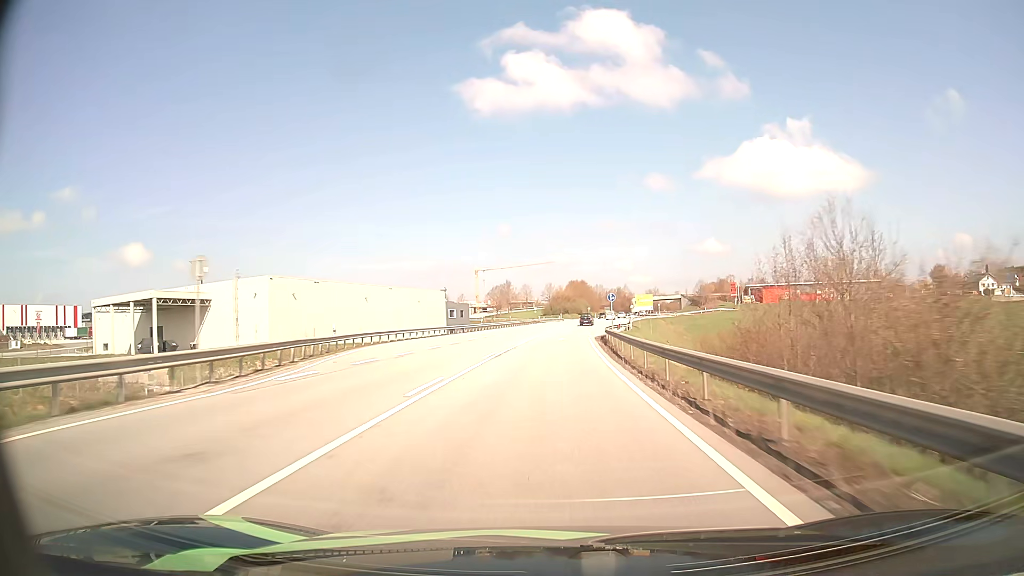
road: primary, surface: asphalt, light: Day
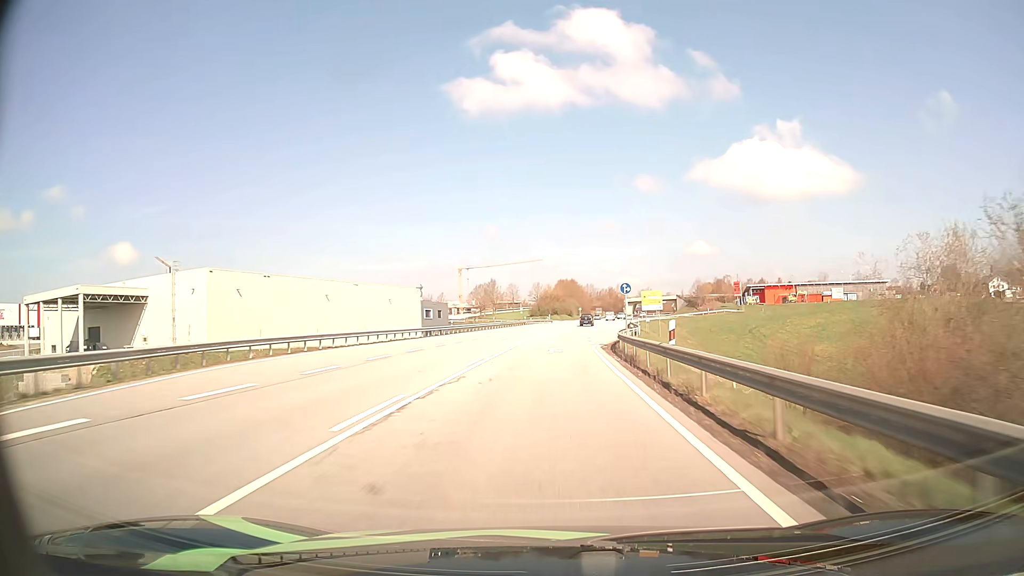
(+0.1, +16.0) m; +1°
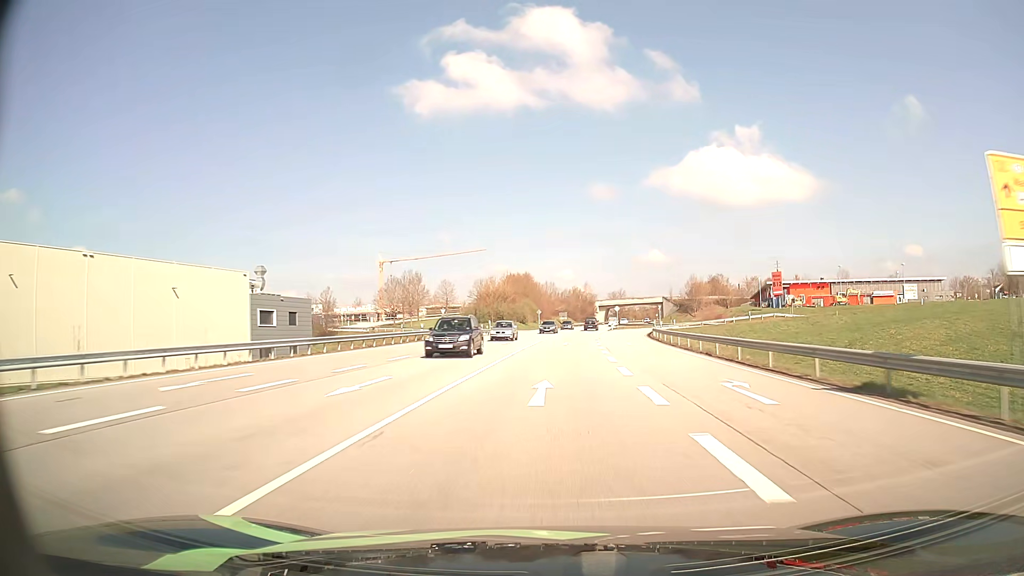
(+2.1, +63.9) m; +4°
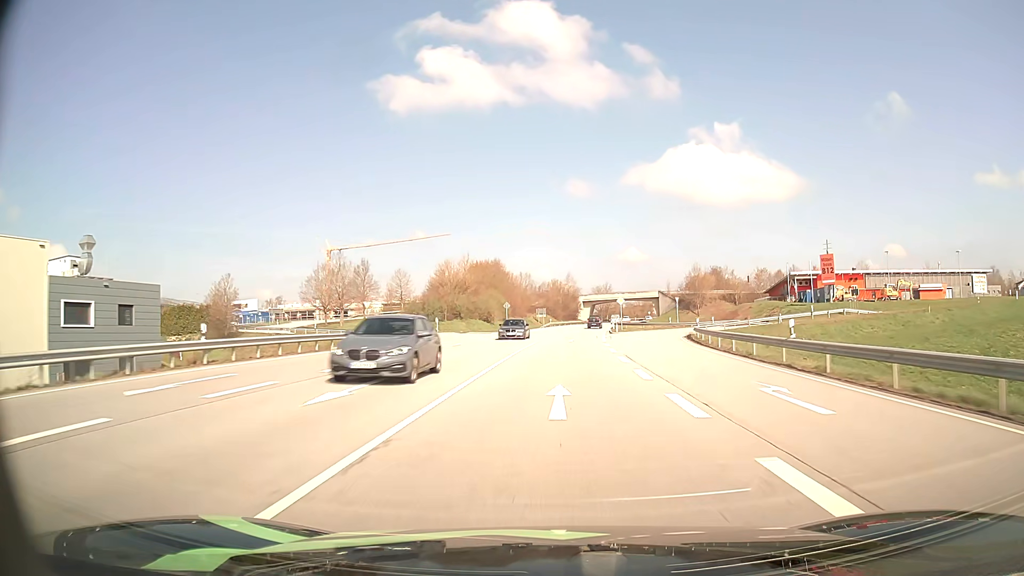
(+0.5, +31.7) m; +2°
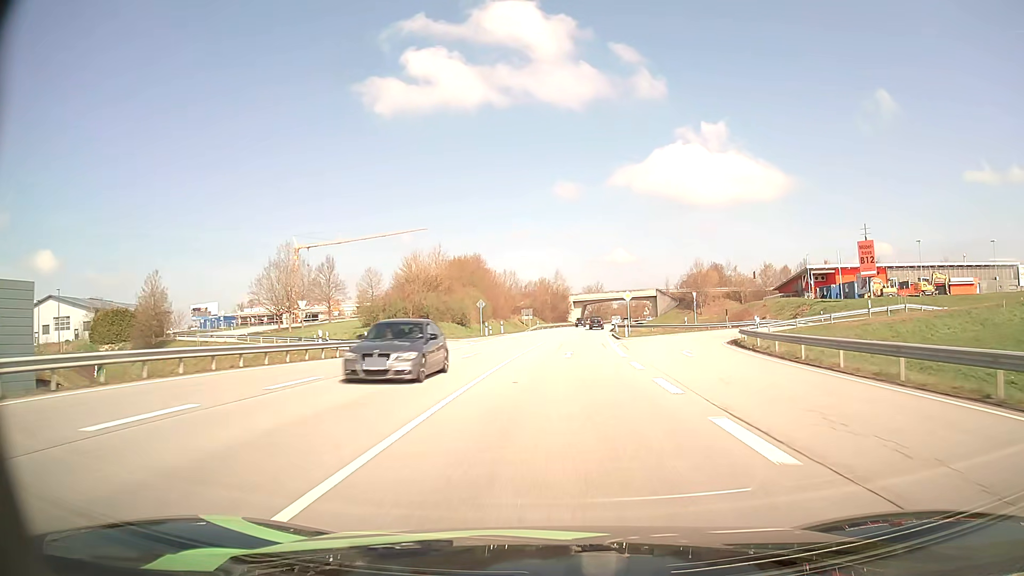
(+0.2, +15.6) m; +1°
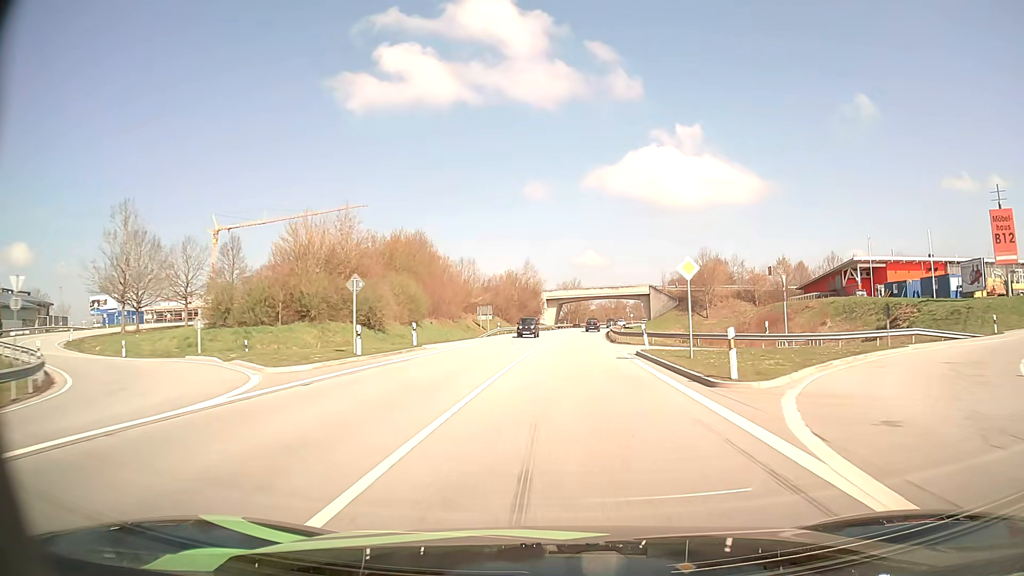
(+0.5, +30.6) m; +2°
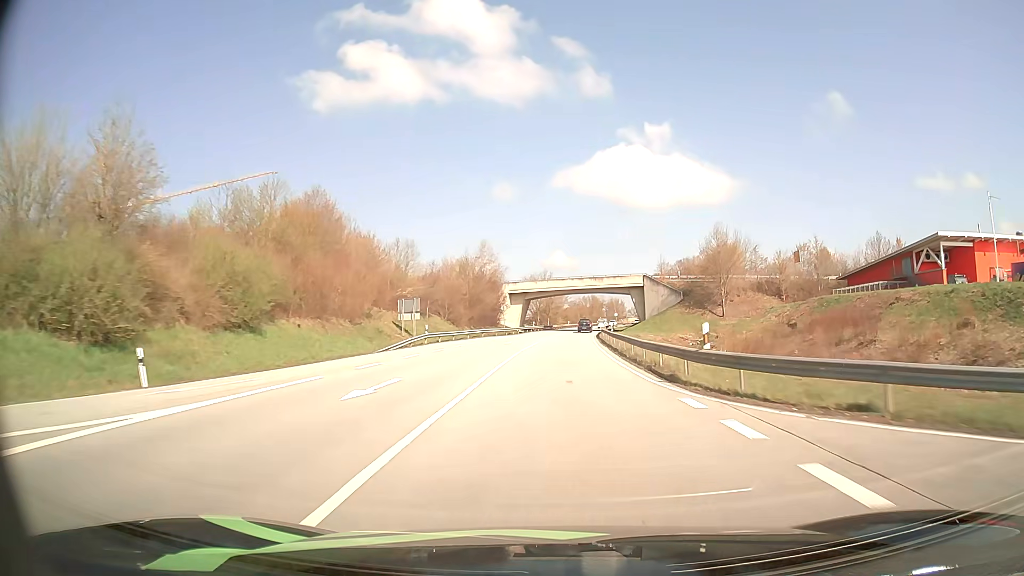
(+0.7, +30.2) m; +3°
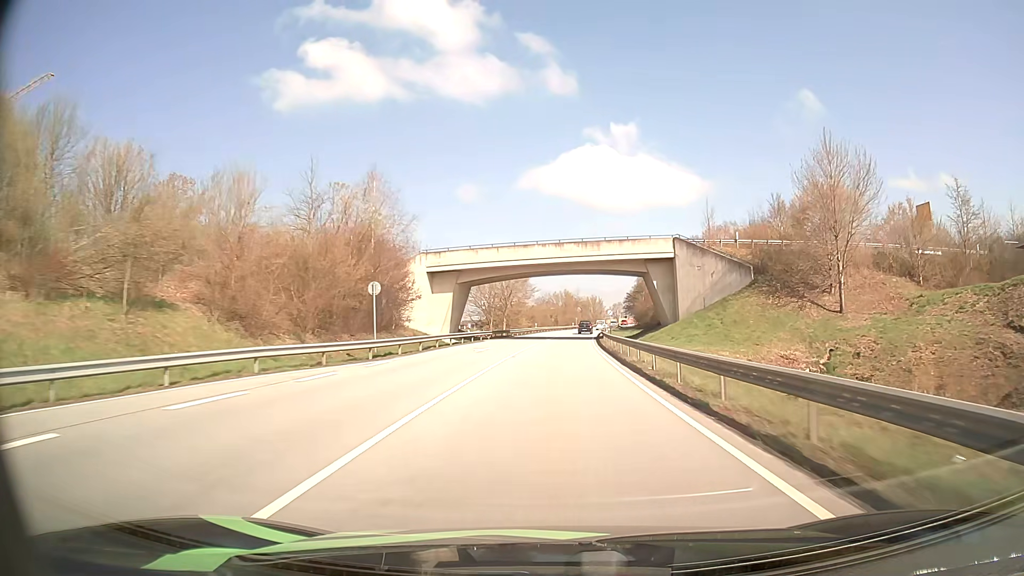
(+1.2, +45.8) m; +3°
(0, +10) (0, +20) (+1, +30) (+1, +40) (+1, +50) (+2, +60) (+3, +70) (+4, +80) (+5, +90) (+6, +100) m
